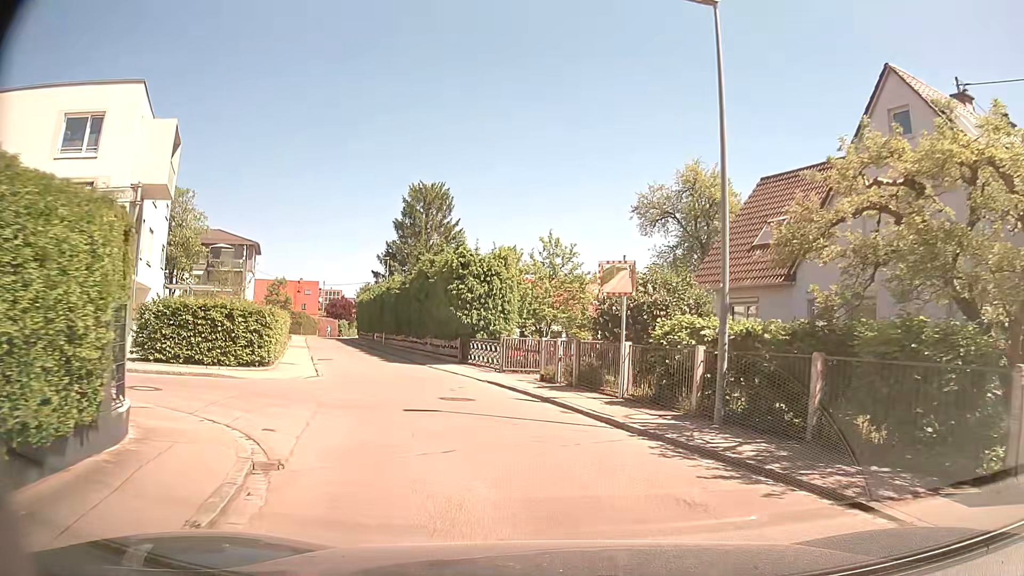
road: residential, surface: asphalt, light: Day
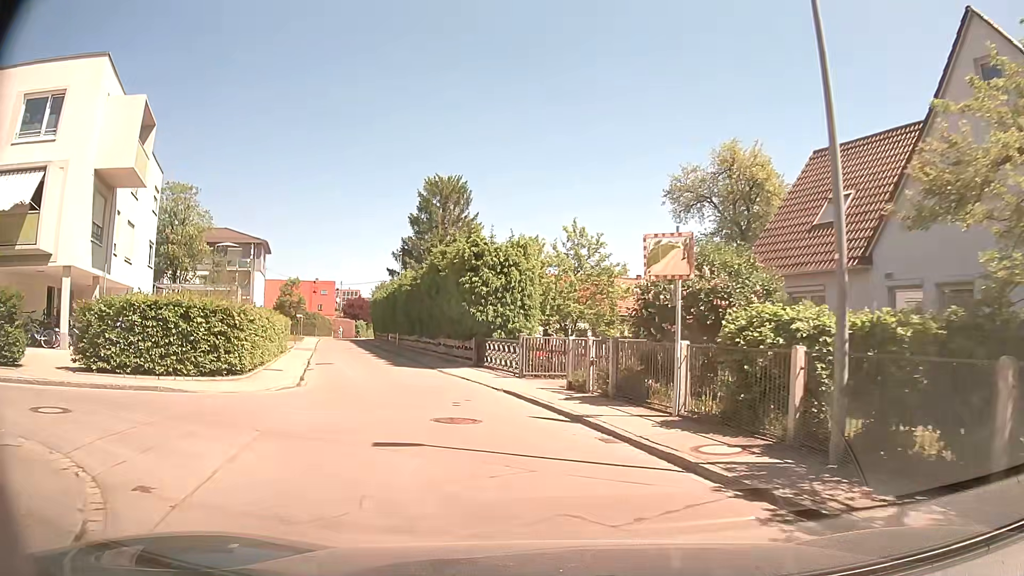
(0.0, +3.6) m; -1°
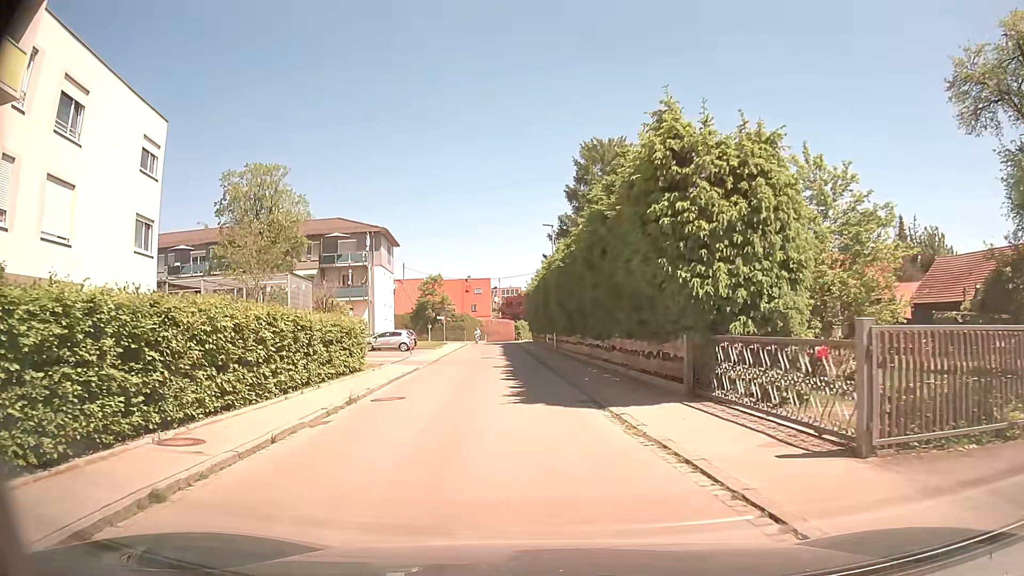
(-1.8, +14.2) m; -15°
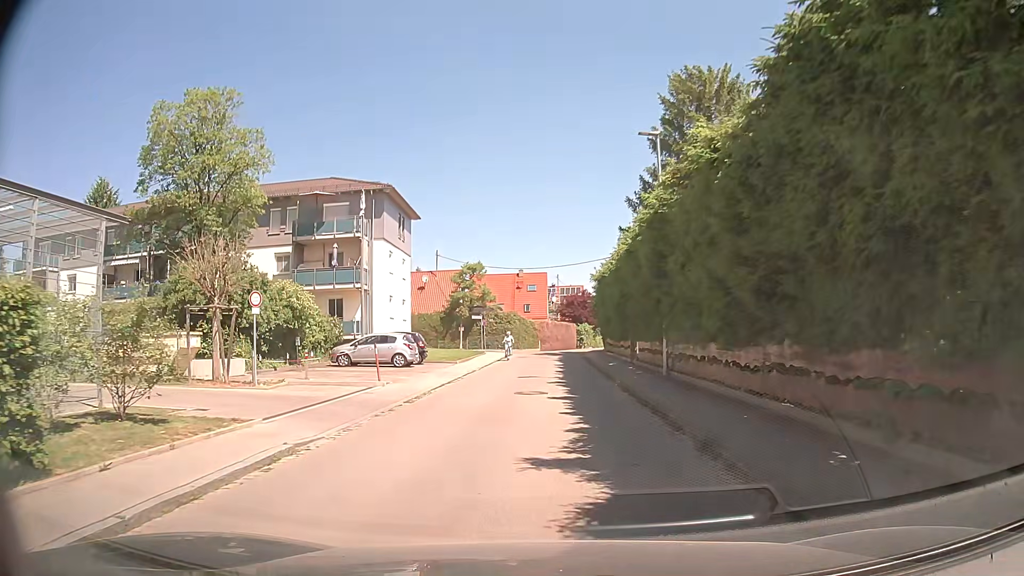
(-1.3, +18.8) m; -6°
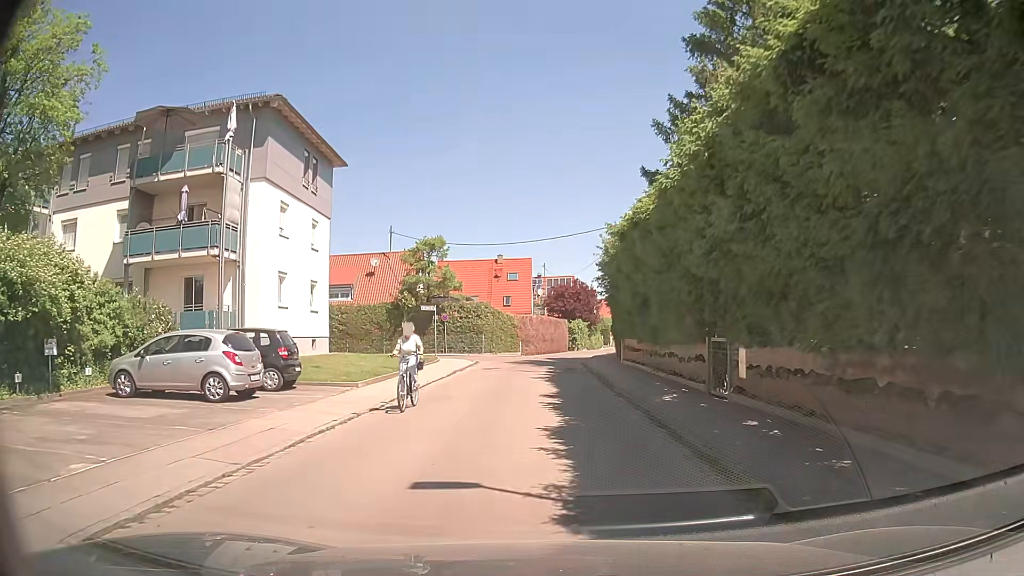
(+0.4, +16.0) m; +3°
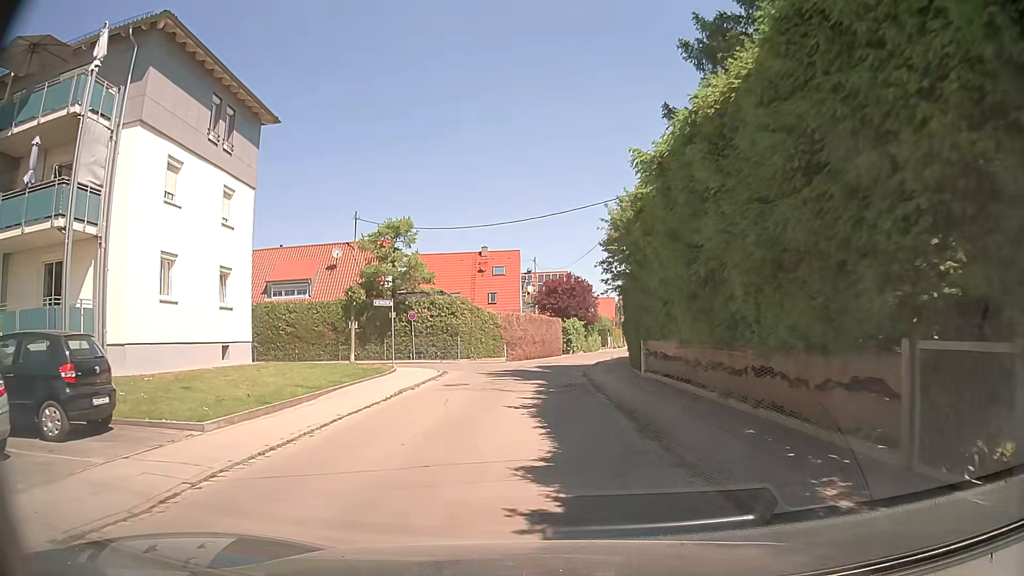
(-0.1, +8.1) m; 0°
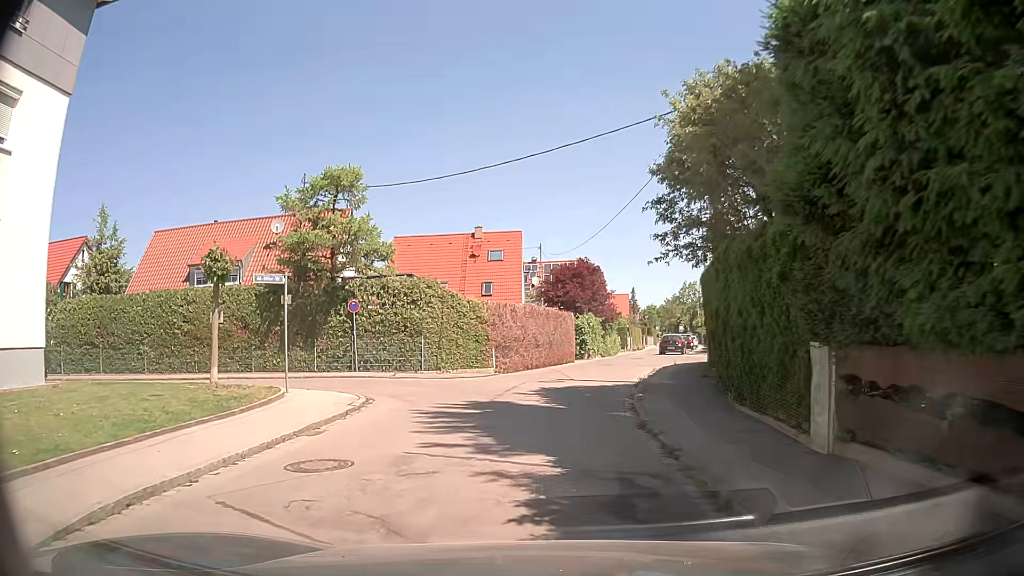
(-0.1, +12.2) m; -1°
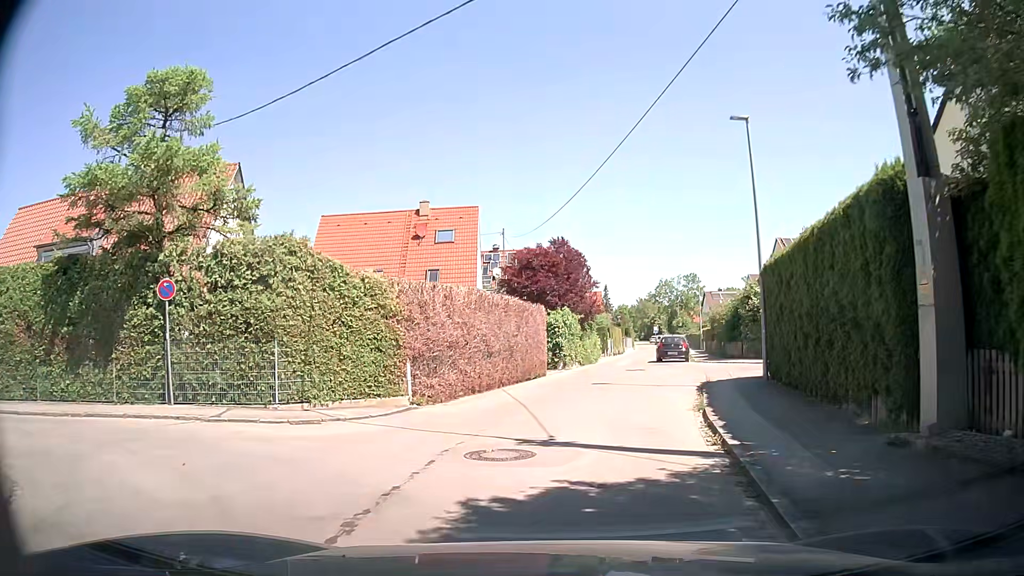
(+0.1, +11.0) m; +2°
(0, +10) (+2, +20) (+3, +30) (+4, +40) (+6, +50) (+8, +59) (+10, +69) (+11, +79) (+13, +89) (+15, +99) m
